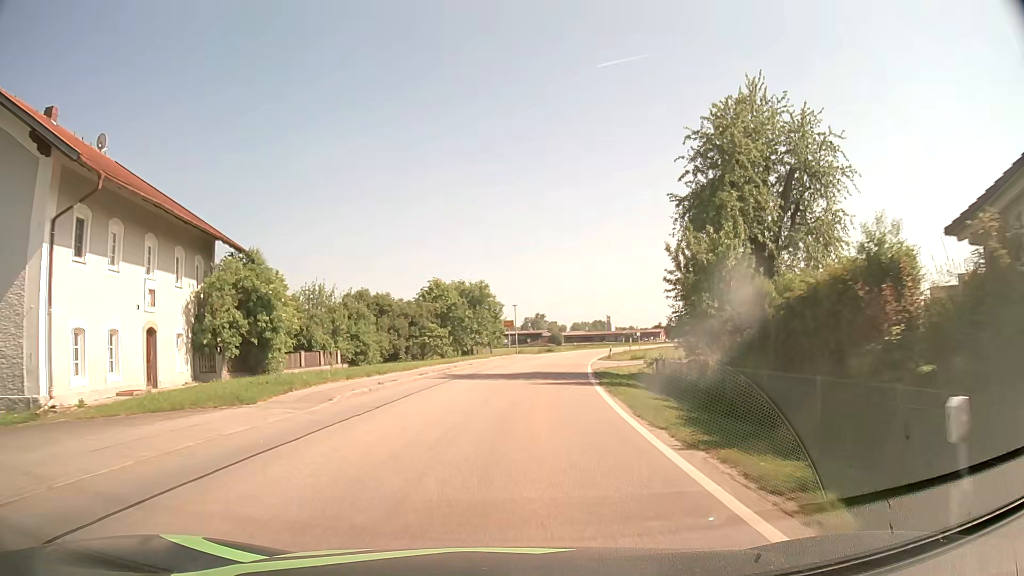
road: tertiary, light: Day
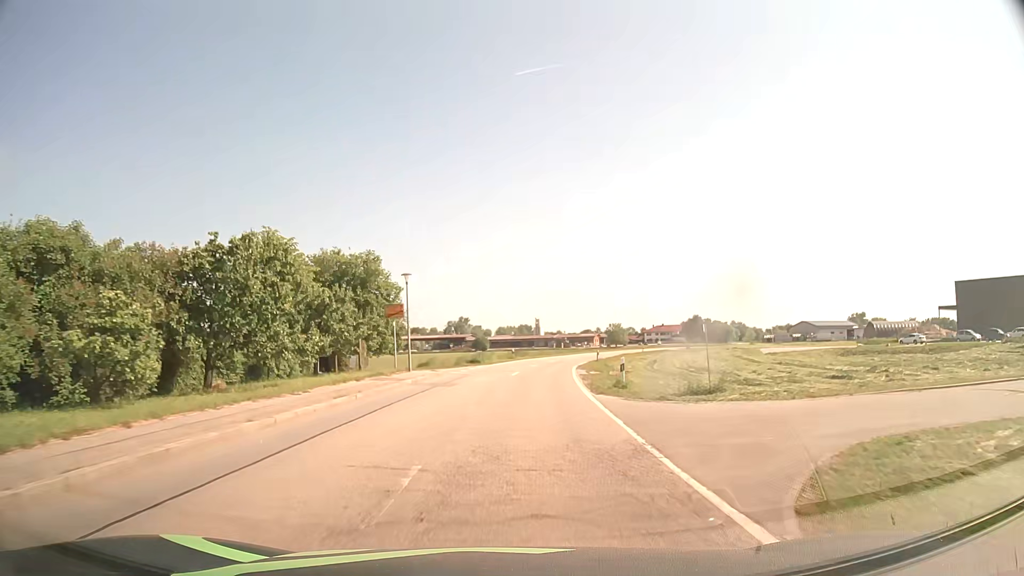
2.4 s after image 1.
(+1.7, +30.8) m; +6°
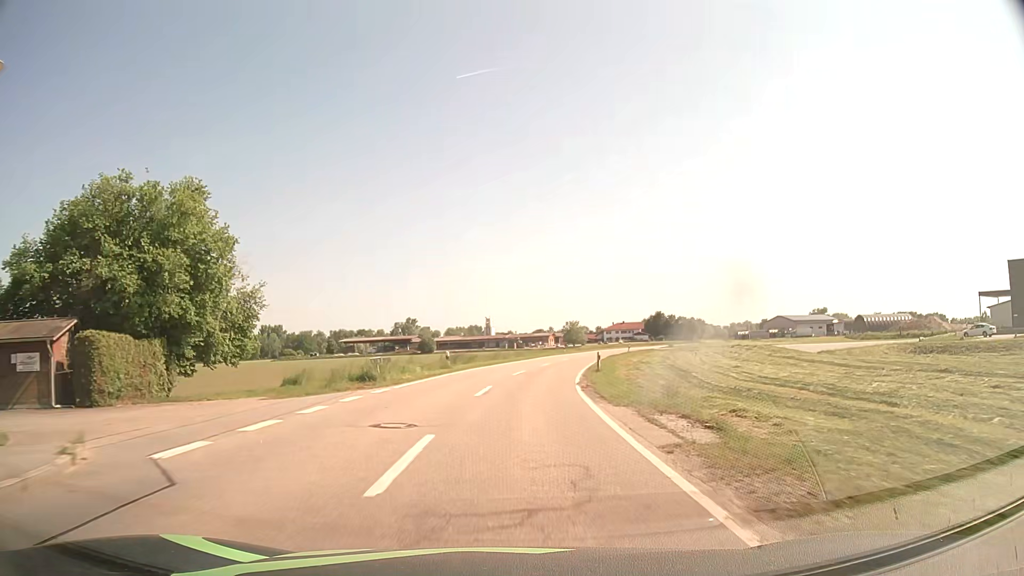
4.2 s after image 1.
(+1.1, +25.8) m; +5°
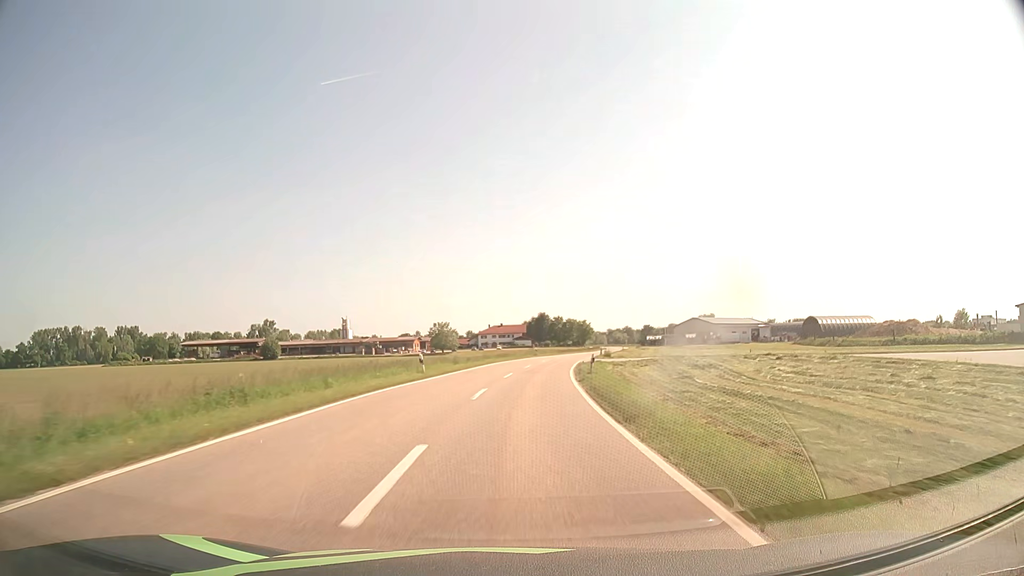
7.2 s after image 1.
(+4.2, +49.3) m; +11°
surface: asphalt
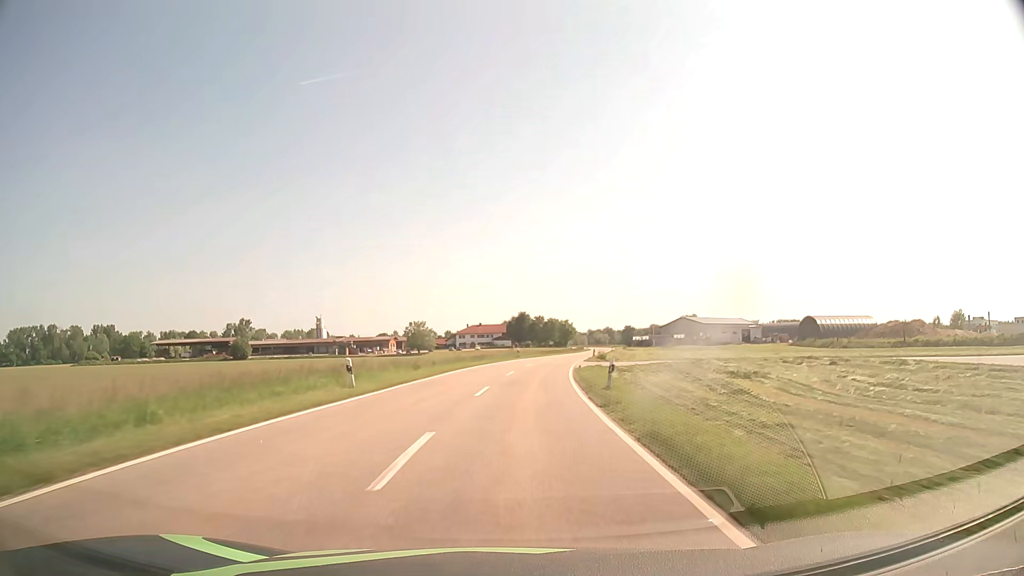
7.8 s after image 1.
(+0.2, +10.7) m; +2°
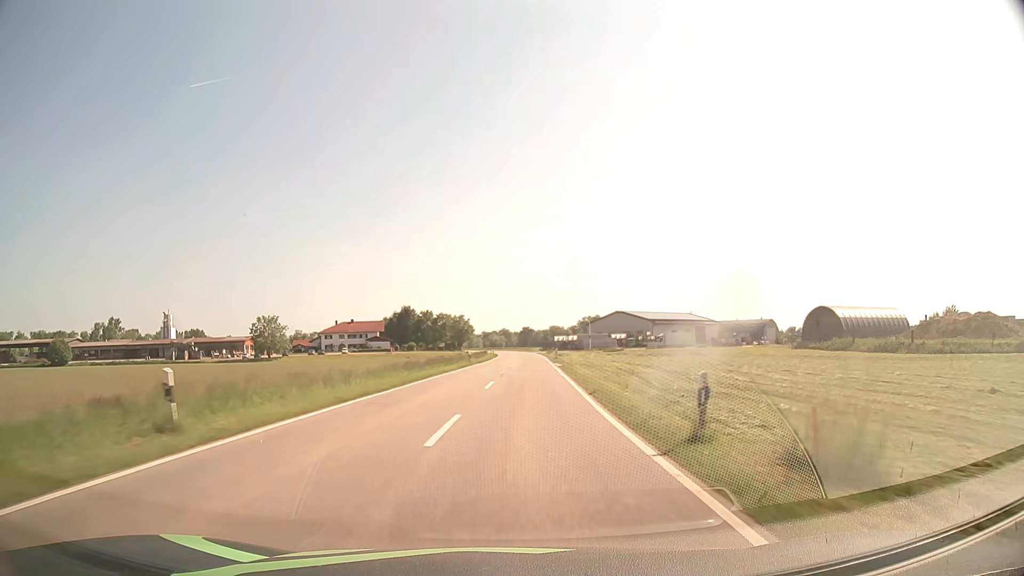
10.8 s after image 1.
(+4.4, +57.4) m; +9°
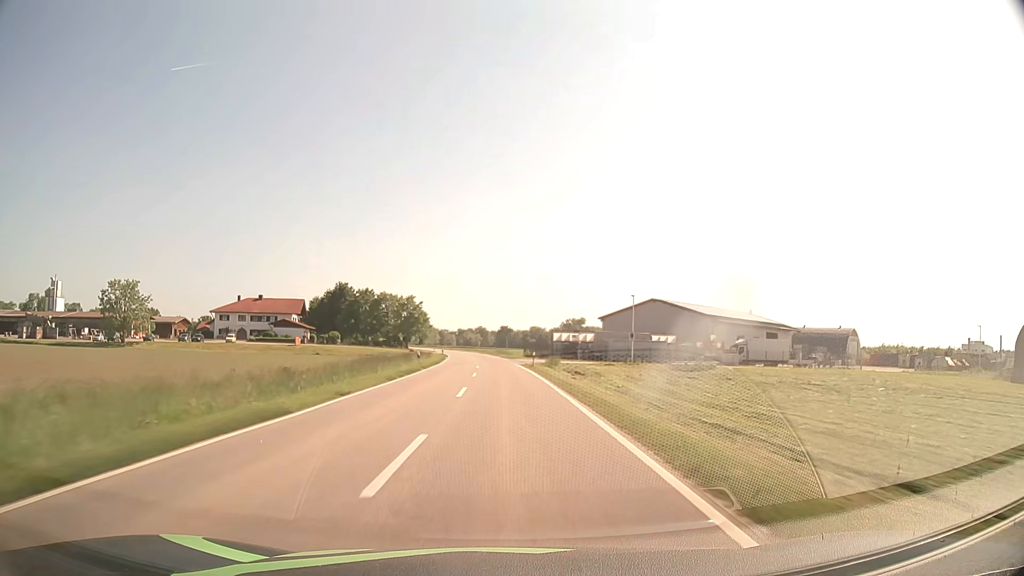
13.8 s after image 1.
(+2.3, +64.1) m; +2°
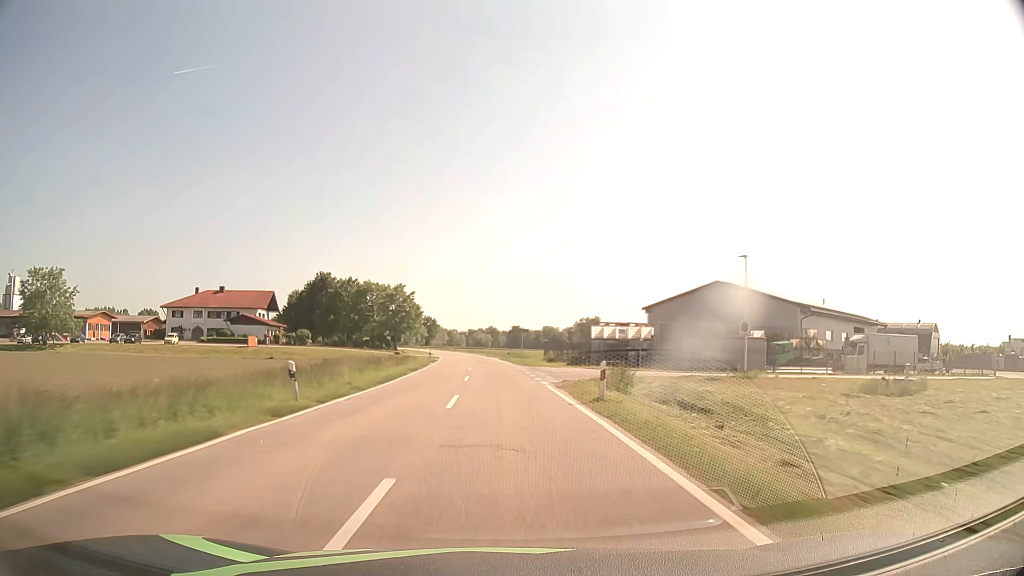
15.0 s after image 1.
(-0.2, +27.5) m; -1°
(0, +10) (0, +20) (0, +30) (-1, +40) (-1, +50) (-2, +60) (-3, +70) (-3, +80) (-4, +90) (-6, +100) m
